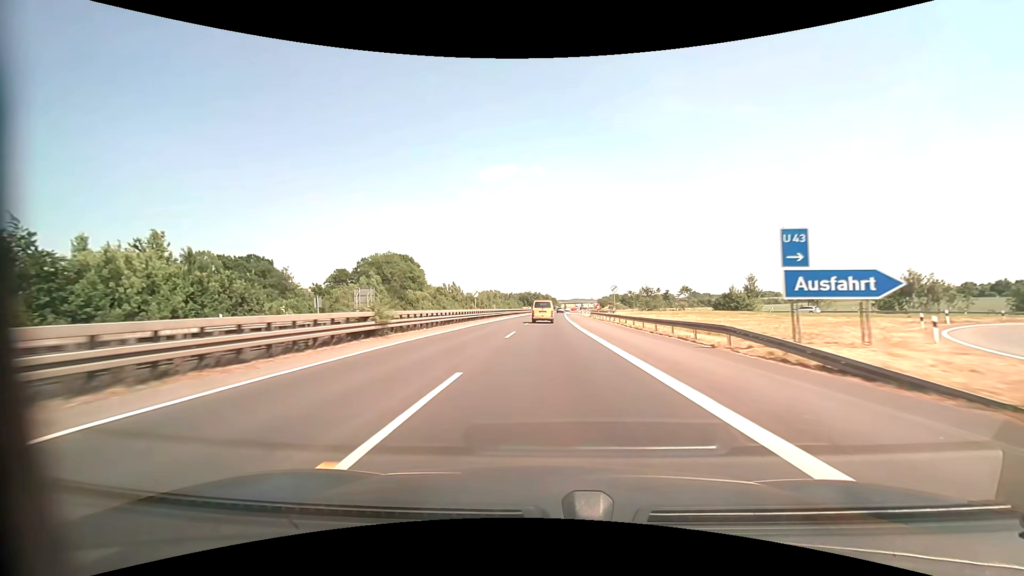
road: motorway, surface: asphalt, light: Day
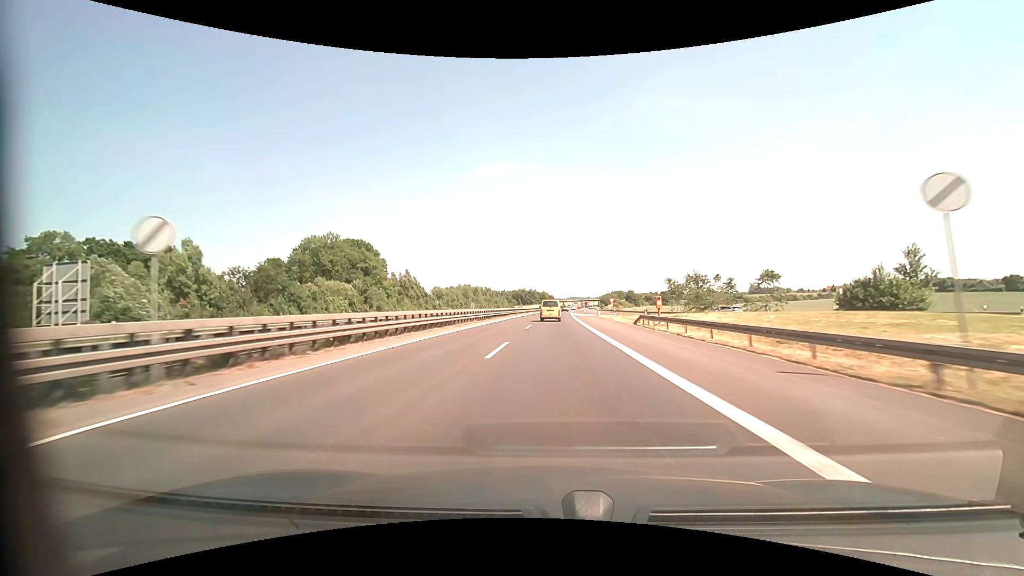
(0.0, +45.1) m; 0°
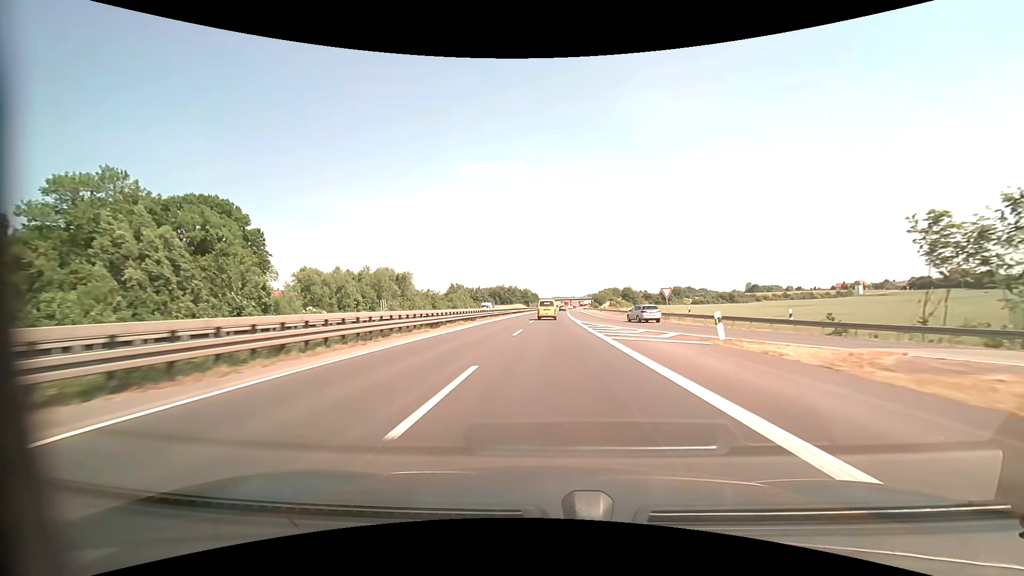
(+1.2, +61.9) m; +2°
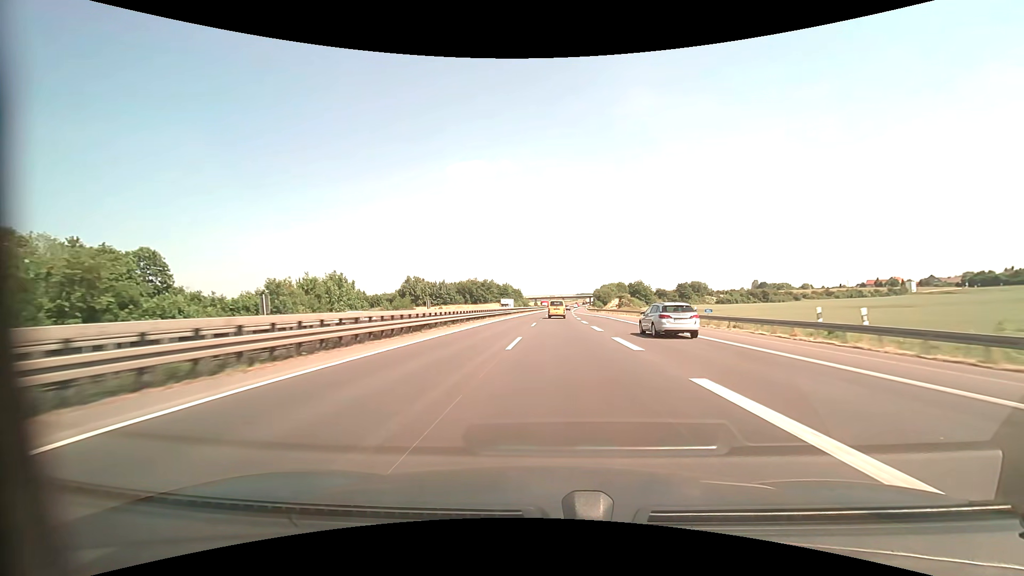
(+0.9, +80.1) m; +1°
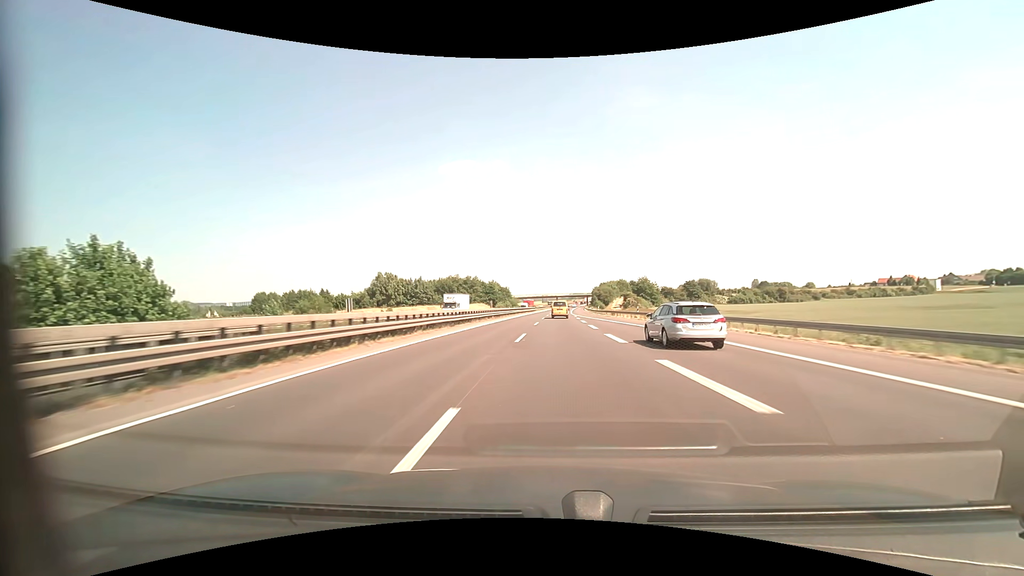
(+0.2, +32.7) m; +1°
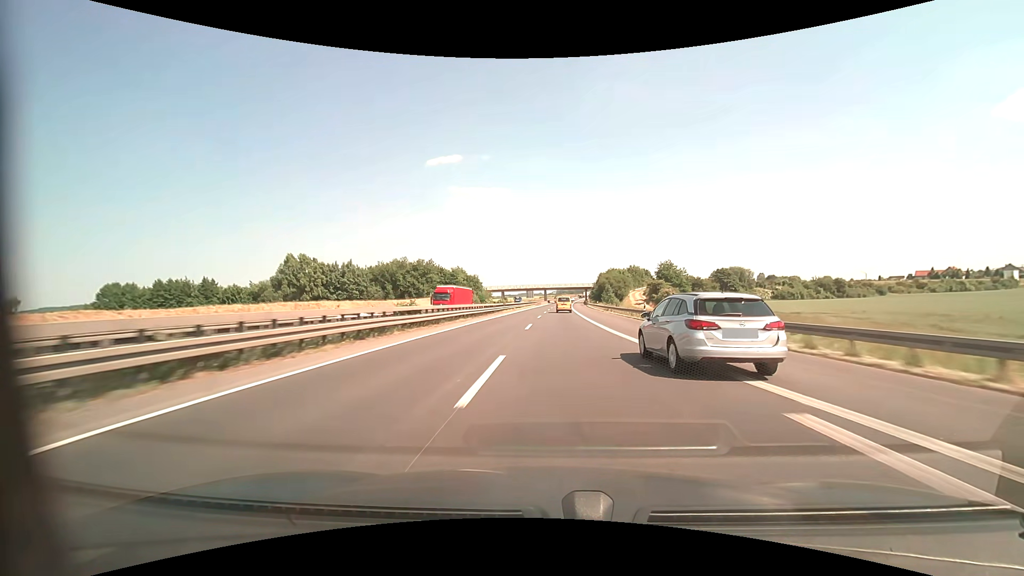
(+1.0, +66.2) m; +1°
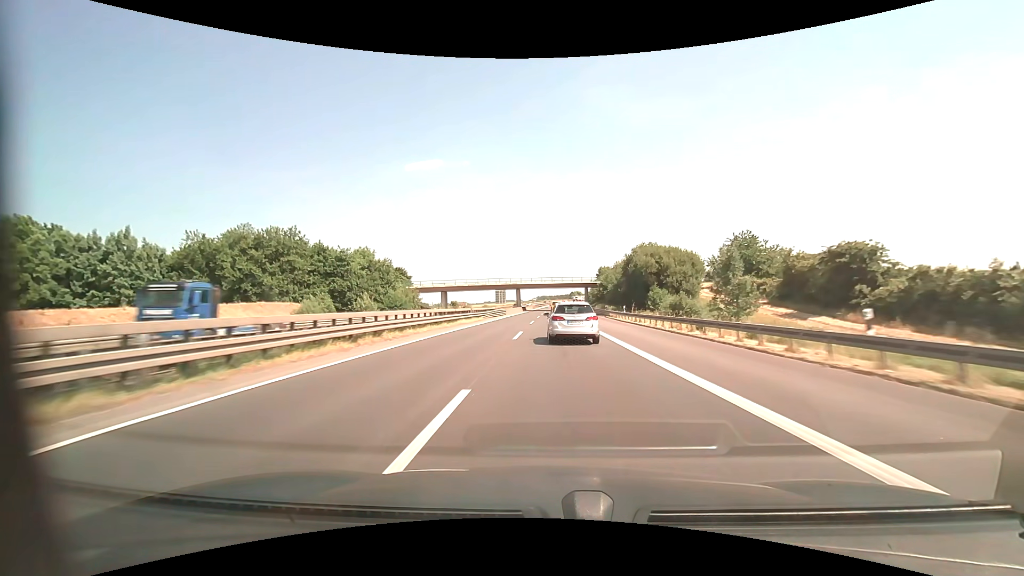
(+1.4, +75.9) m; +2°
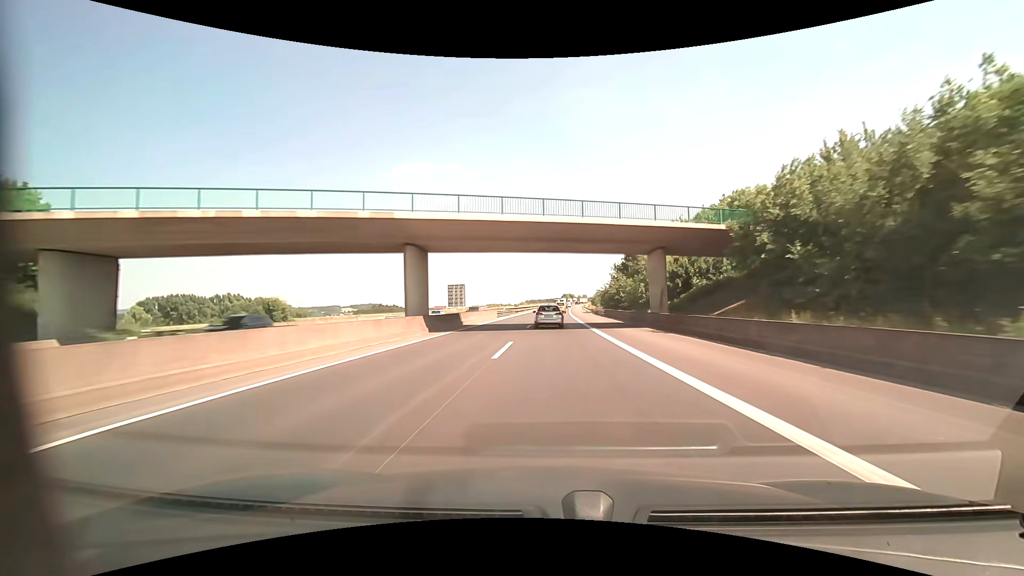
(+0.8, +79.4) m; +1°
(0, +10) (0, +20) (0, +30) (0, +40) (0, +50) (+1, +60) (+1, +70) (+1, +80) (+1, +90) (+2, +100) m
